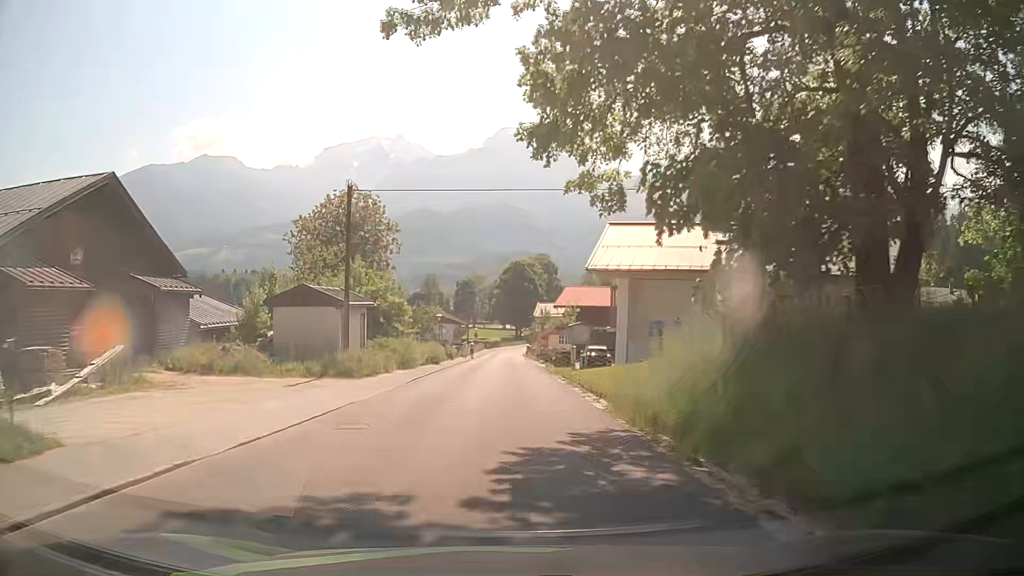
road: tertiary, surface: asphalt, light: Day
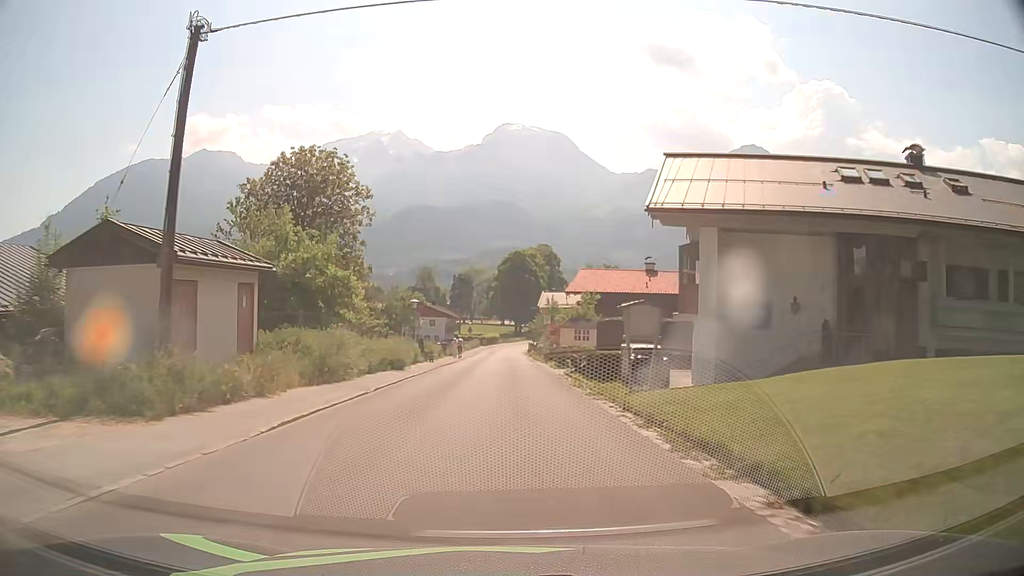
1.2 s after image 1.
(+0.2, +15.0) m; +2°
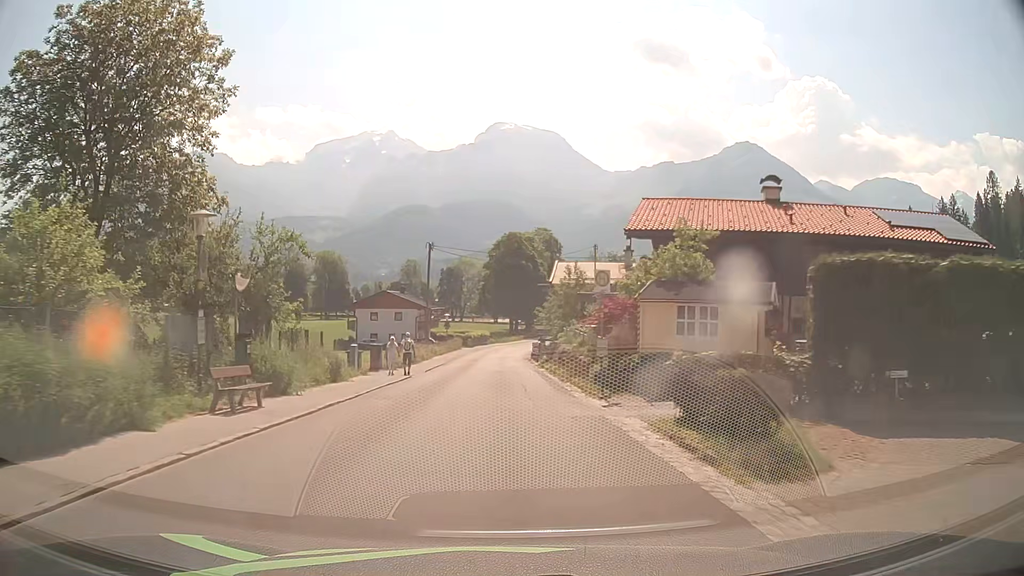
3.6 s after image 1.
(-0.3, +30.0) m; -1°
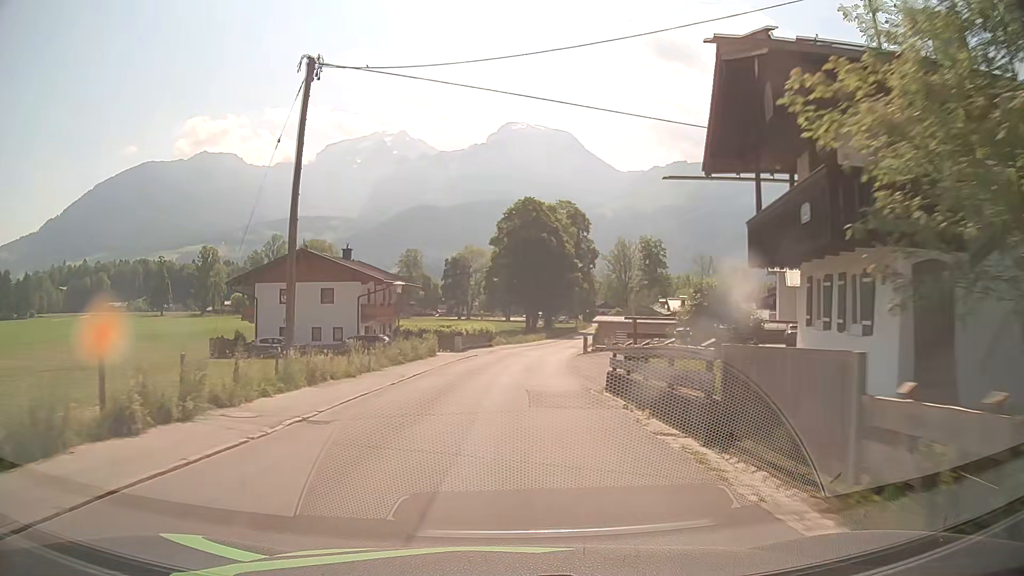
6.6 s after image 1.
(-0.2, +37.8) m; -1°
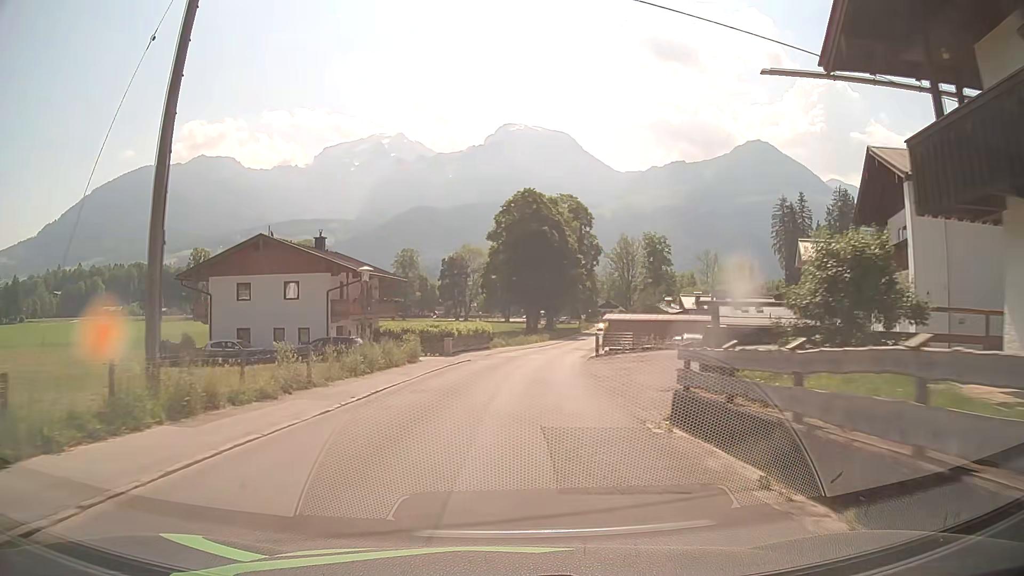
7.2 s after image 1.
(0.0, +7.6) m; 0°
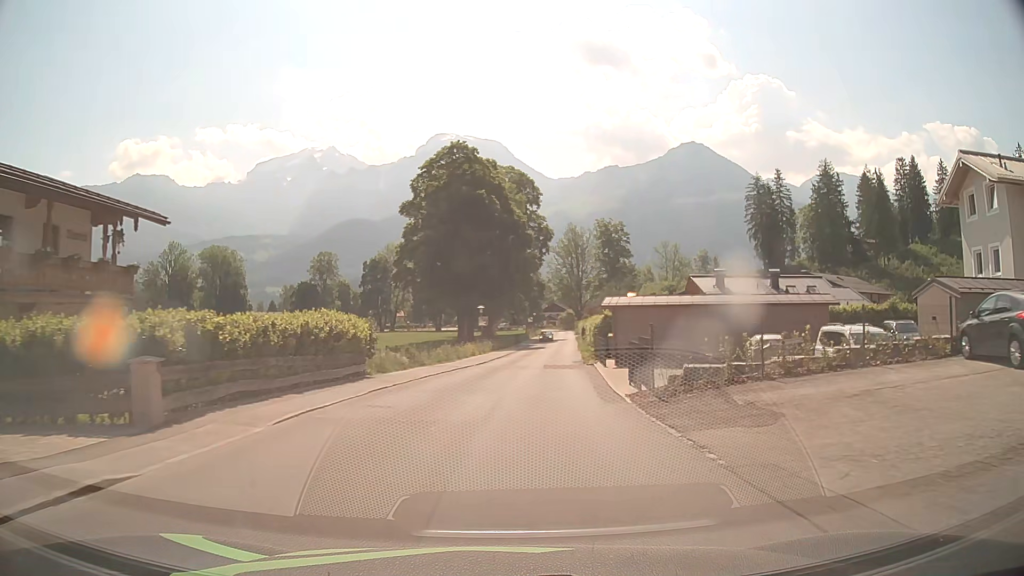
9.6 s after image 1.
(+1.0, +30.3) m; +5°
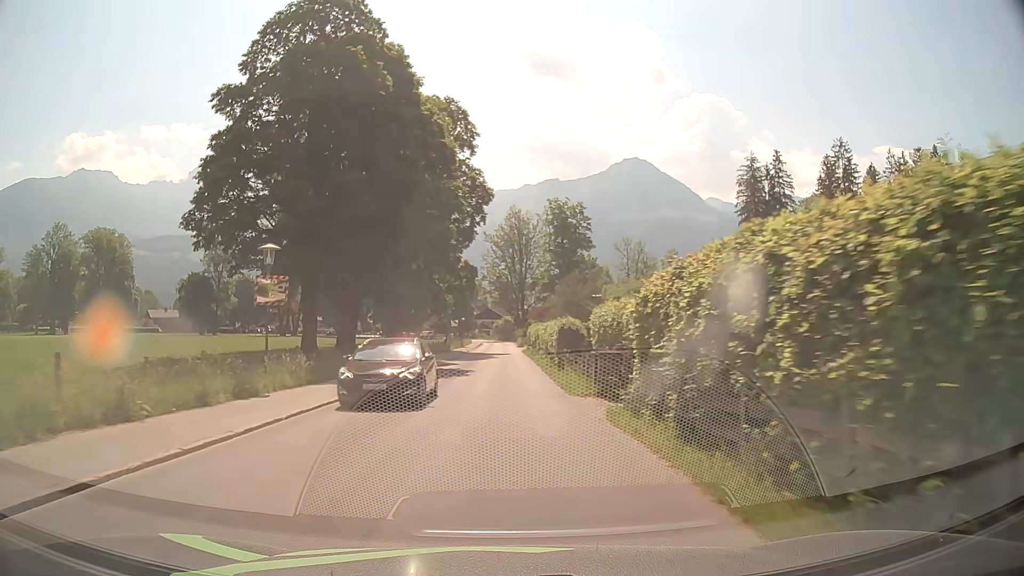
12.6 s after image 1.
(+2.5, +37.9) m; +5°
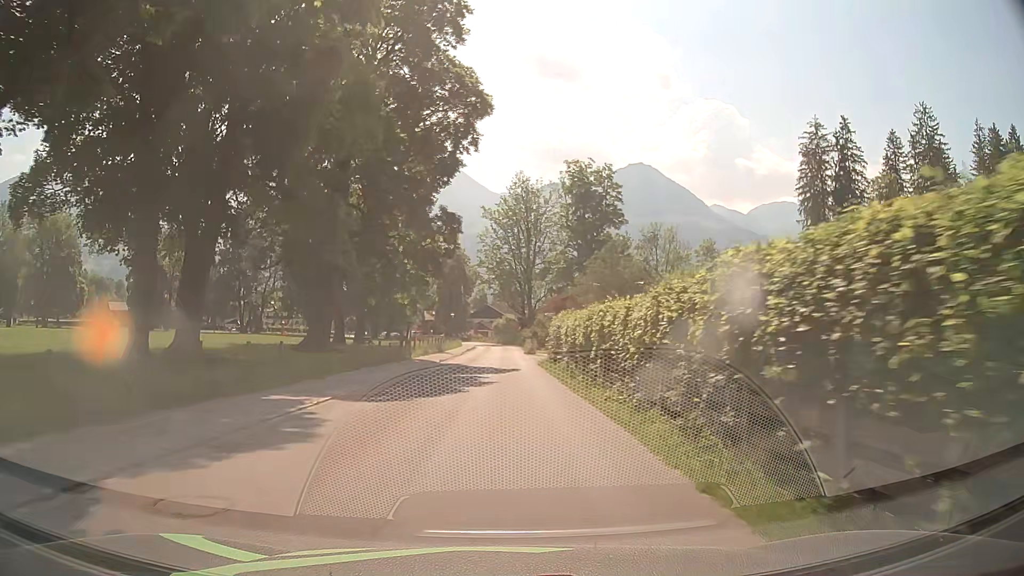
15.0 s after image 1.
(+0.2, +30.4) m; +1°
(0, +10) (0, +20) (0, +30) (0, +40) (0, +50) (0, +60) (0, +70) (0, +80) (-1, +90) (-2, +100) m
